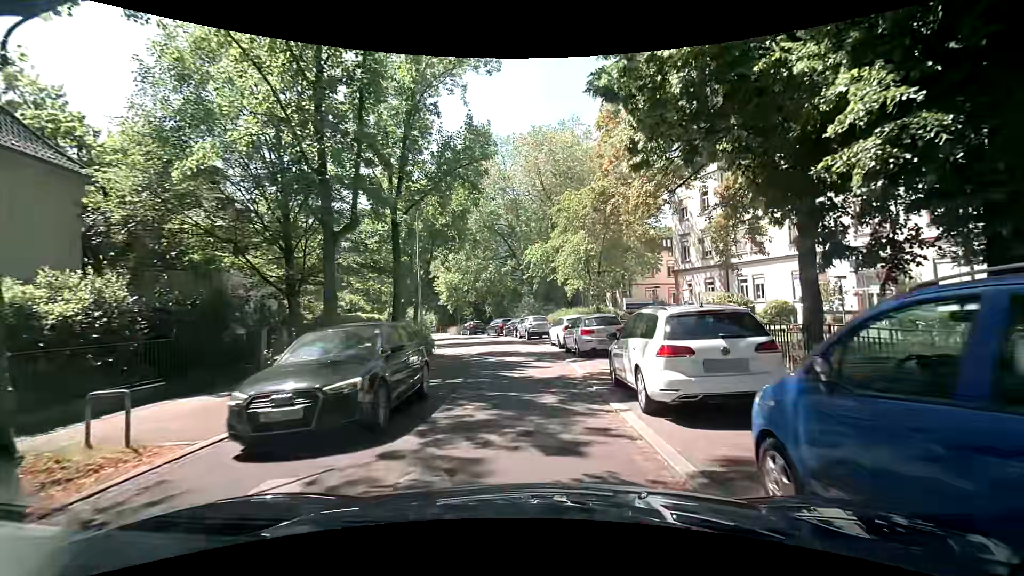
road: residential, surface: asphalt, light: Day
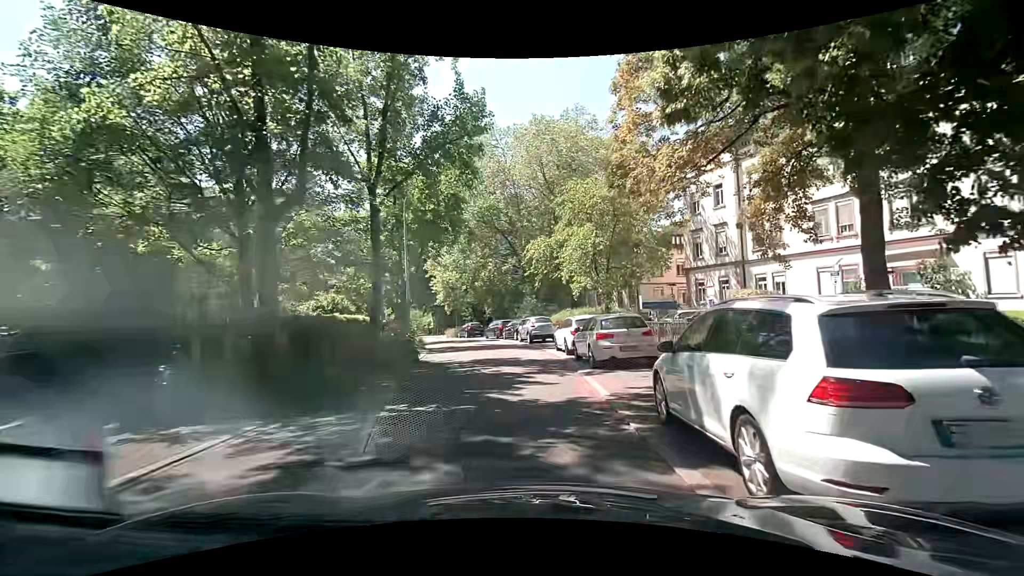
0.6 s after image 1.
(0.0, +3.5) m; -2°
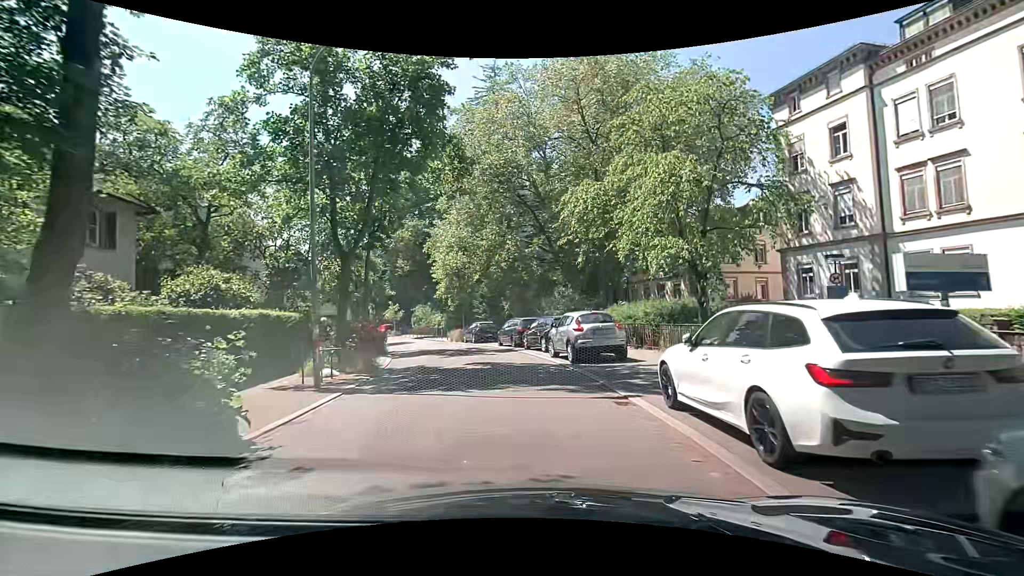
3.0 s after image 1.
(0.0, +14.3) m; -3°
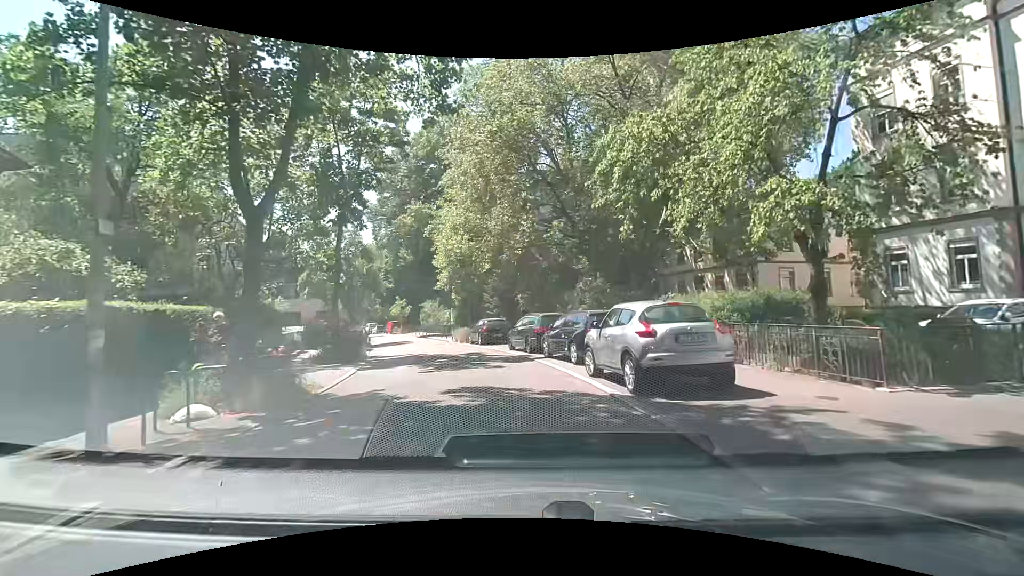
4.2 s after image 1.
(0.0, +6.7) m; -2°
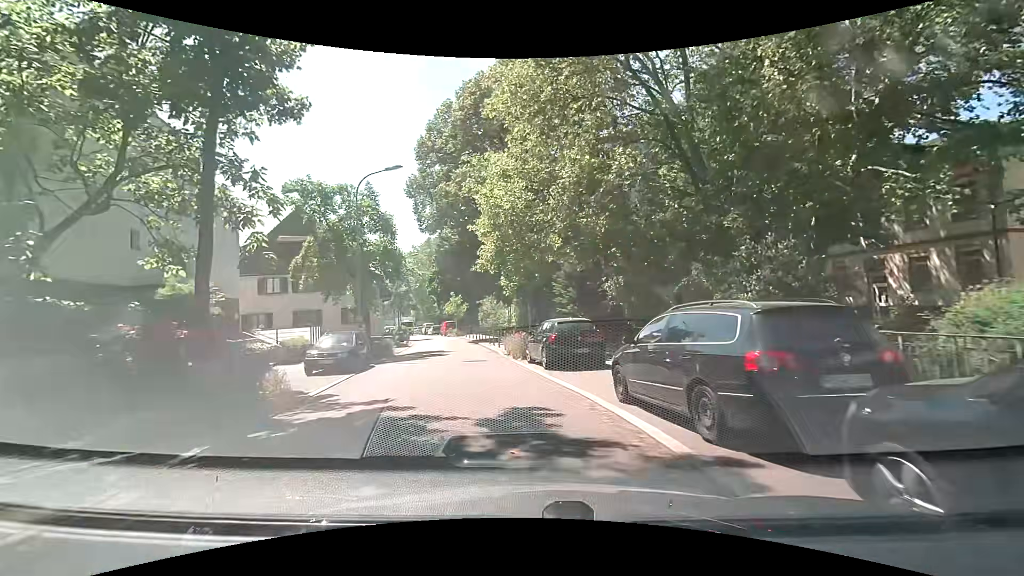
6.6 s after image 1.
(-0.6, +13.4) m; -7°
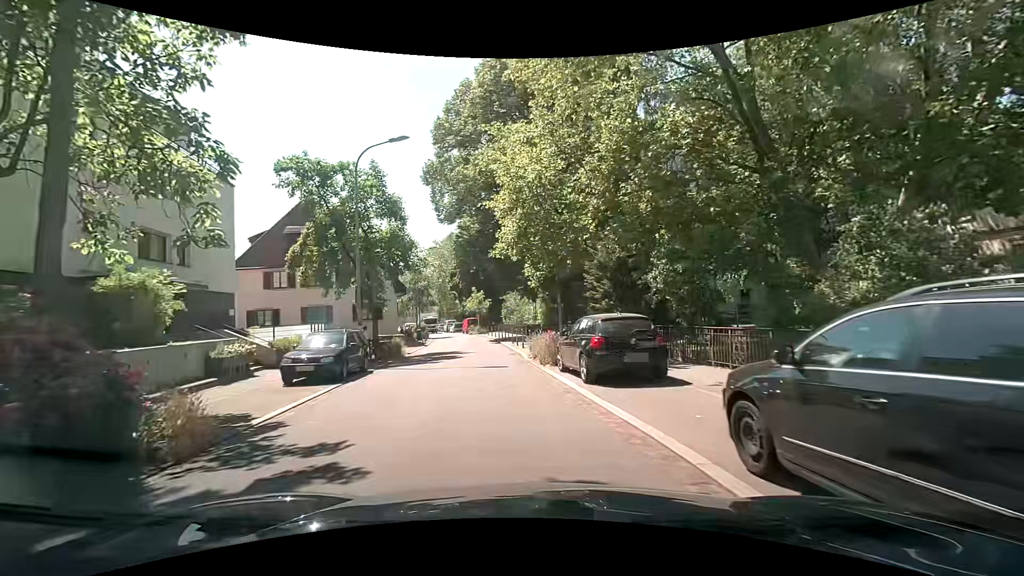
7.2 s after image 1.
(-0.1, +3.8) m; -3°
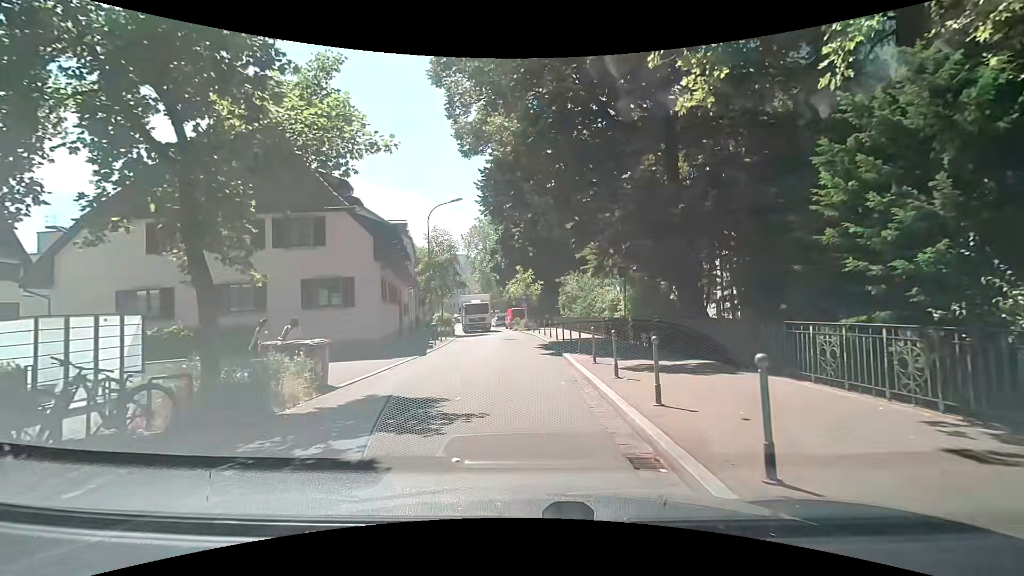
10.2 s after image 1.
(-1.2, +17.2) m; -7°
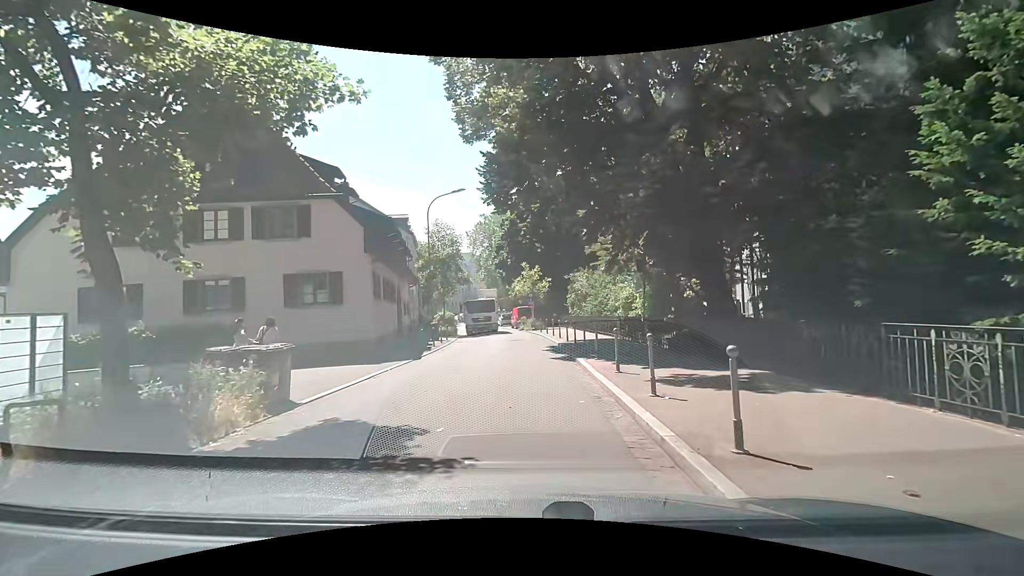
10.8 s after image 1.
(0.0, +2.2) m; -2°
